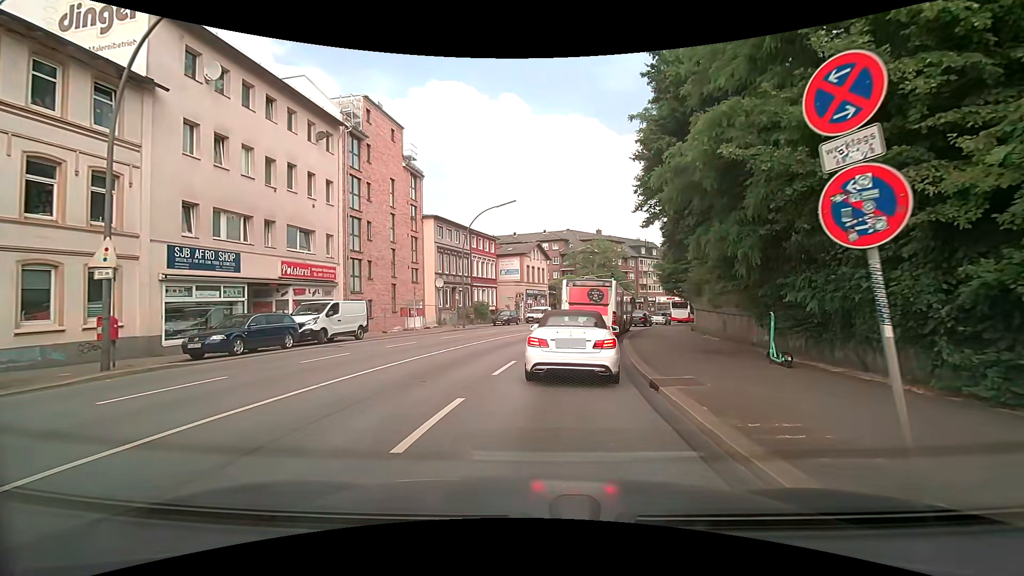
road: secondary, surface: asphalt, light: Day
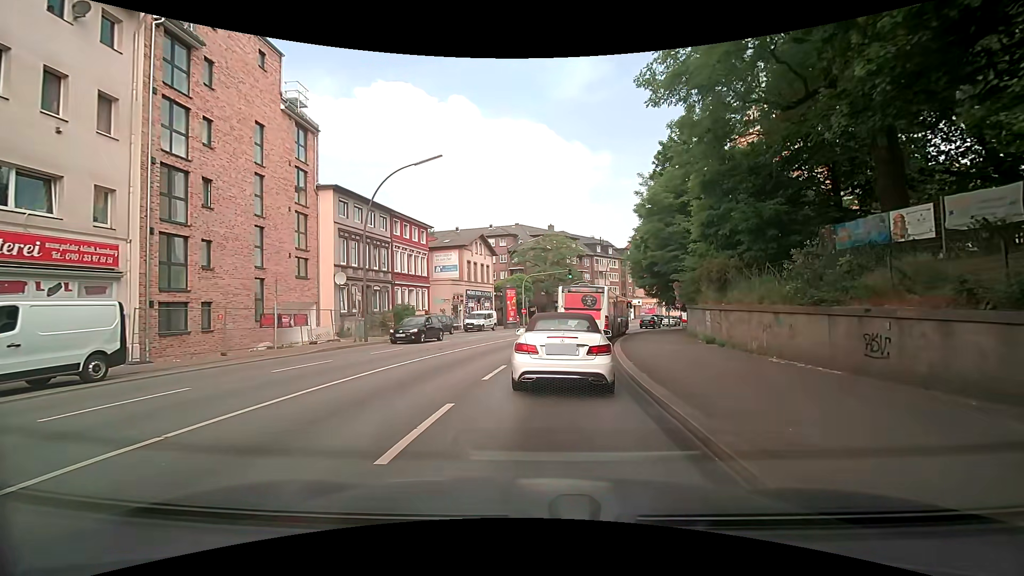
(+0.5, +12.0) m; +5°
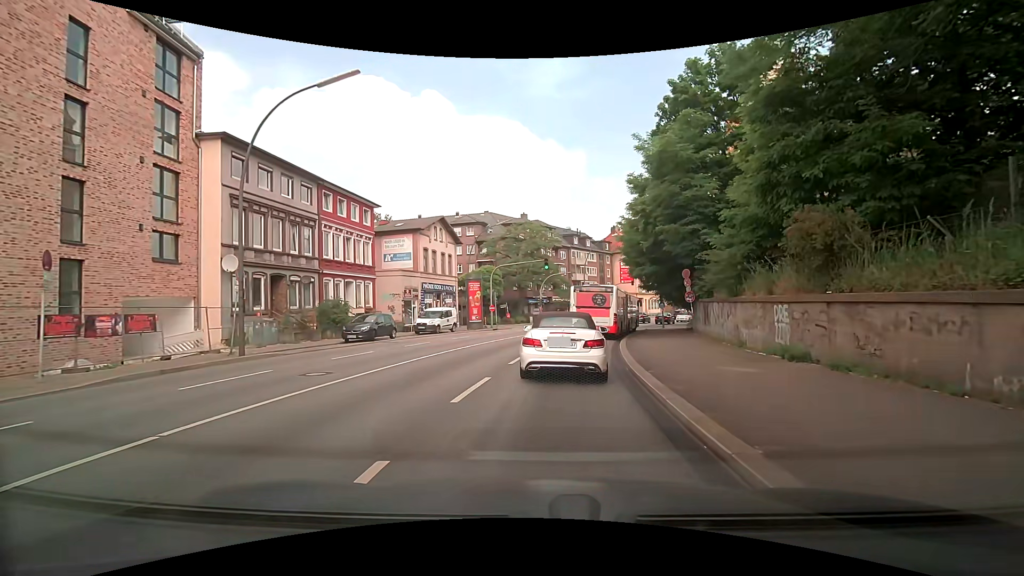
(+0.3, +9.0) m; +4°
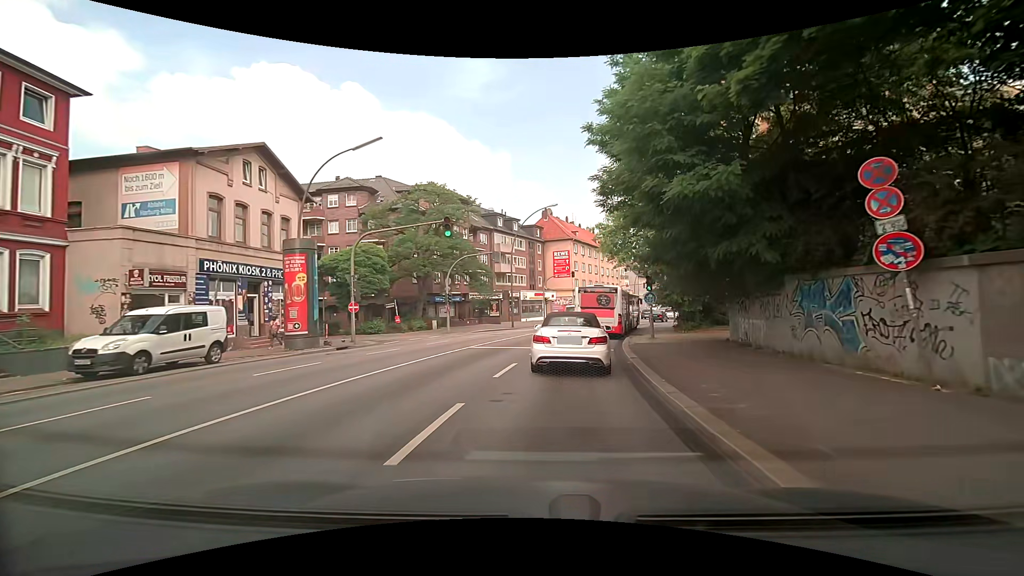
(+1.2, +21.1) m; +7°
